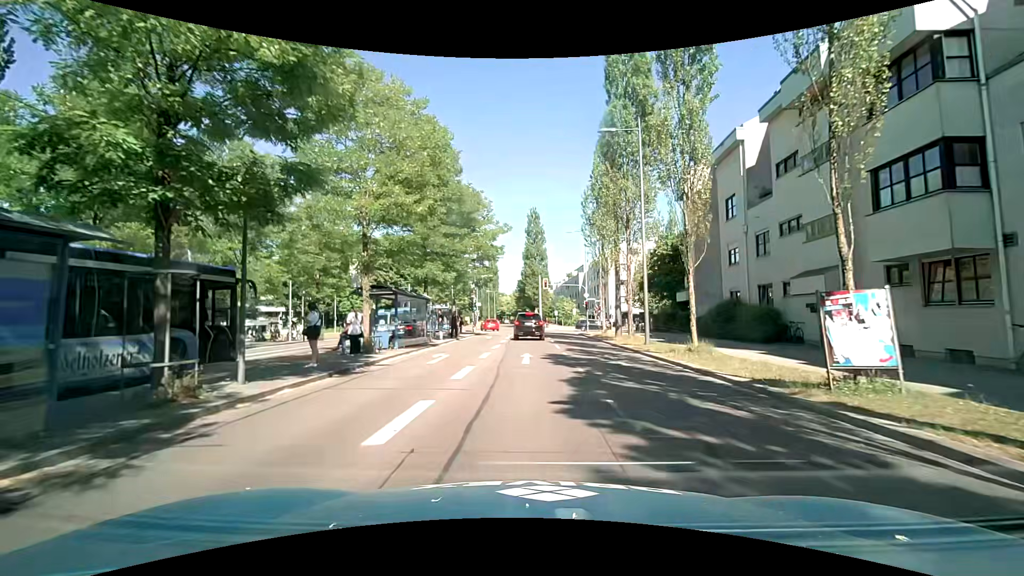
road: secondary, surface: asphalt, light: Day
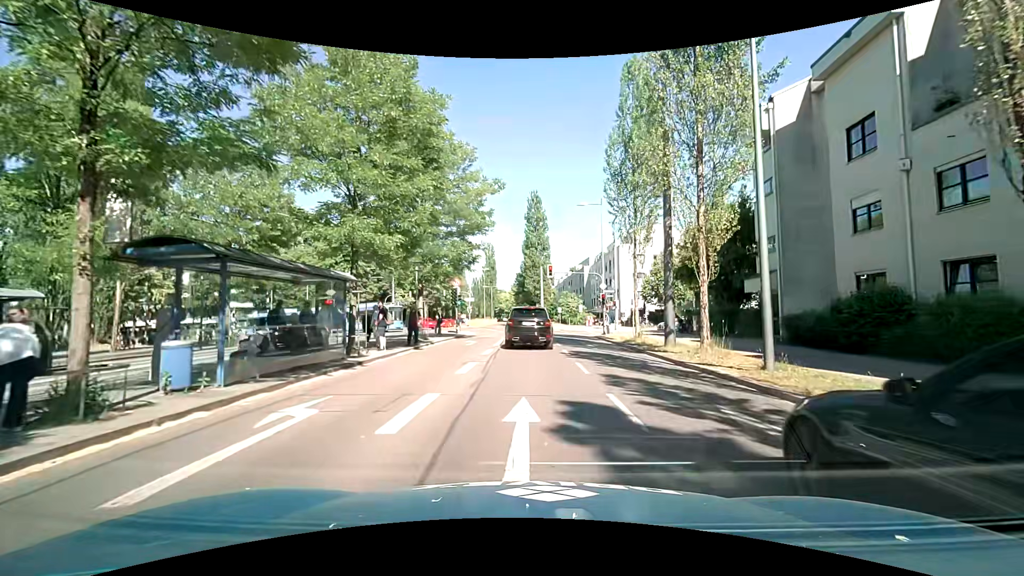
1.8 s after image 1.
(-0.2, +11.4) m; -1°
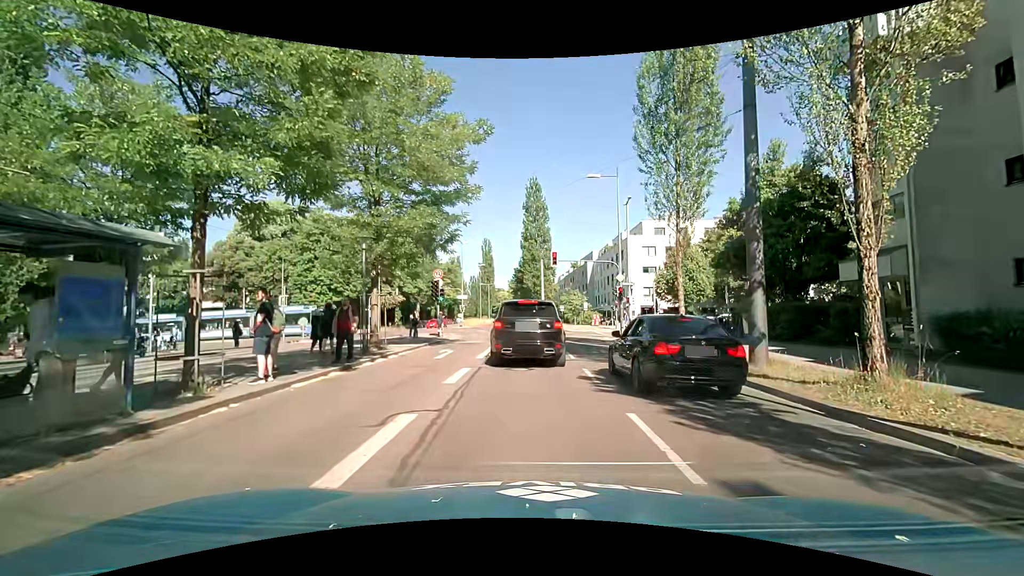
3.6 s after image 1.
(0.0, +7.5) m; +1°
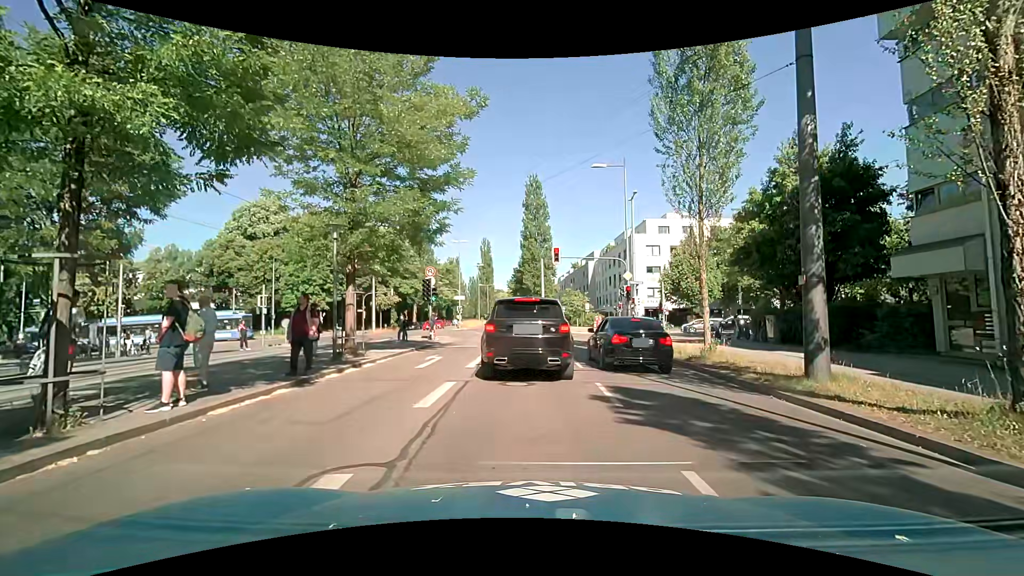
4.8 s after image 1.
(0.0, +2.4) m; -2°
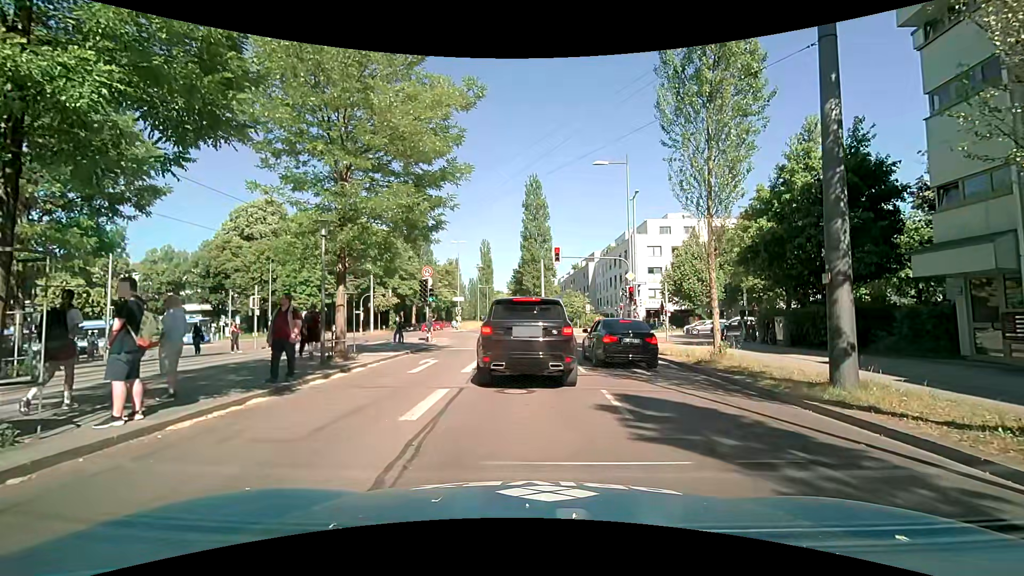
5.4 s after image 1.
(0.0, +0.8) m; 0°
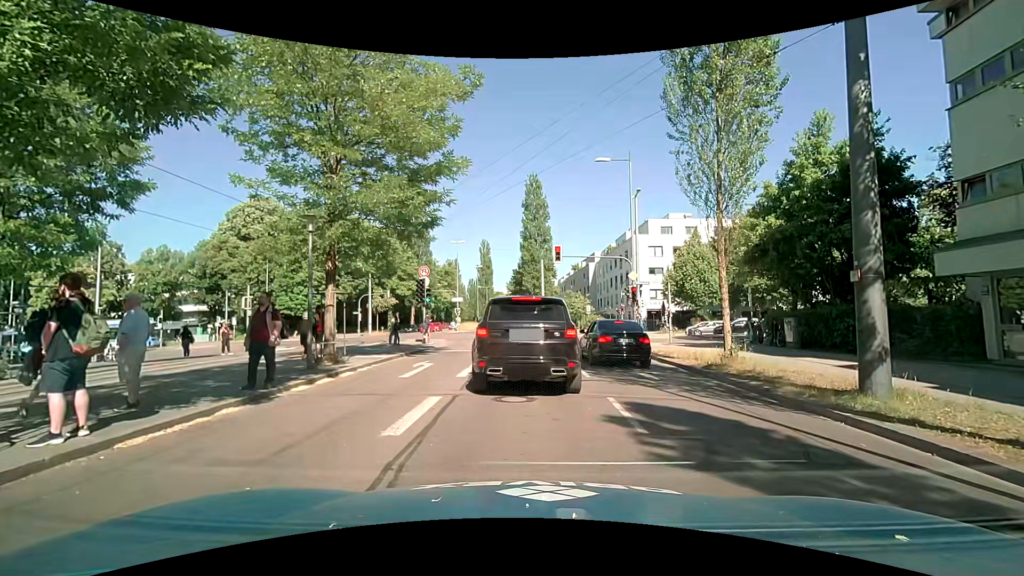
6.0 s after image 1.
(0.0, +0.8) m; 0°
